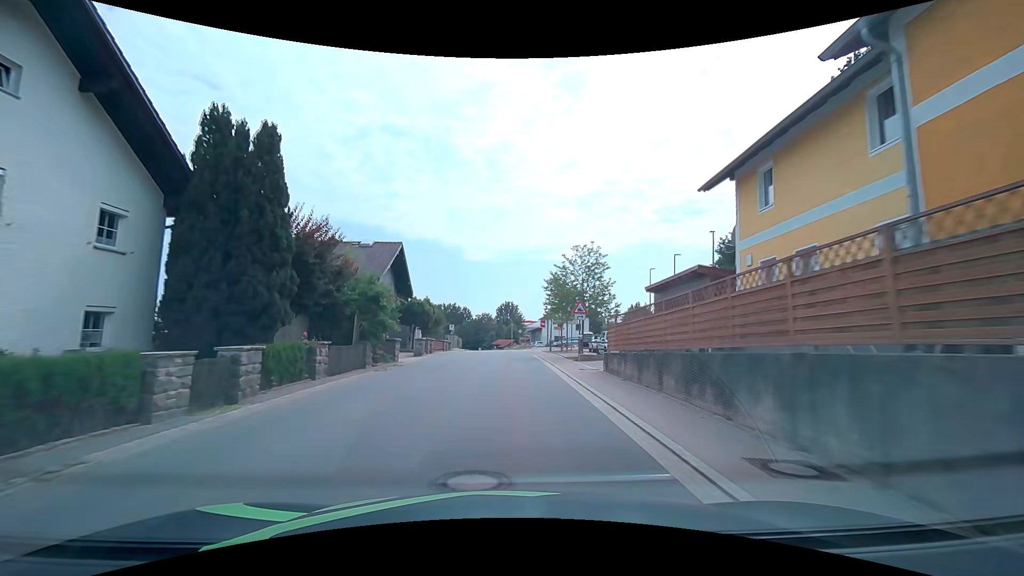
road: tertiary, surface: asphalt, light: Day
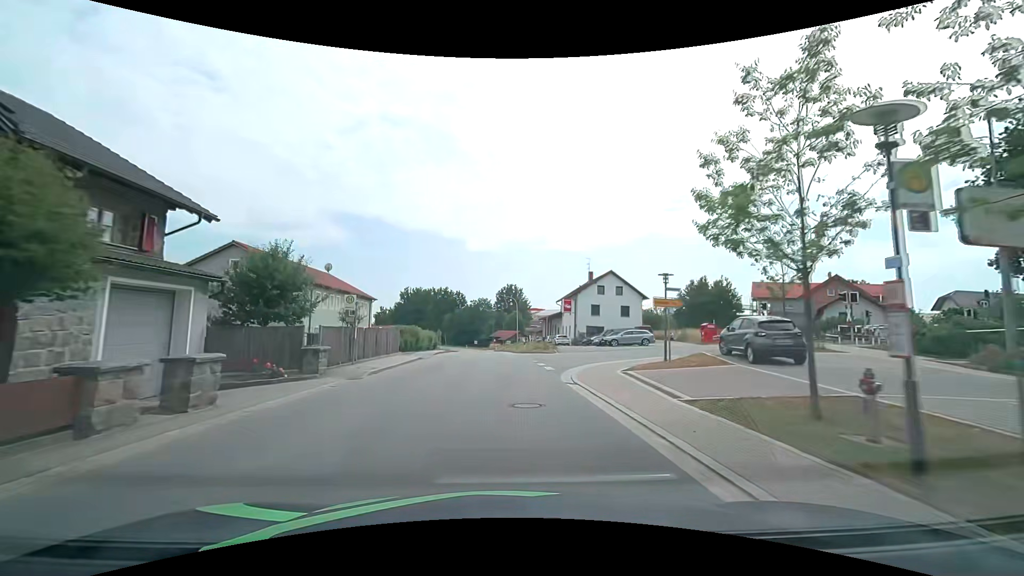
(0.0, +39.0) m; 0°
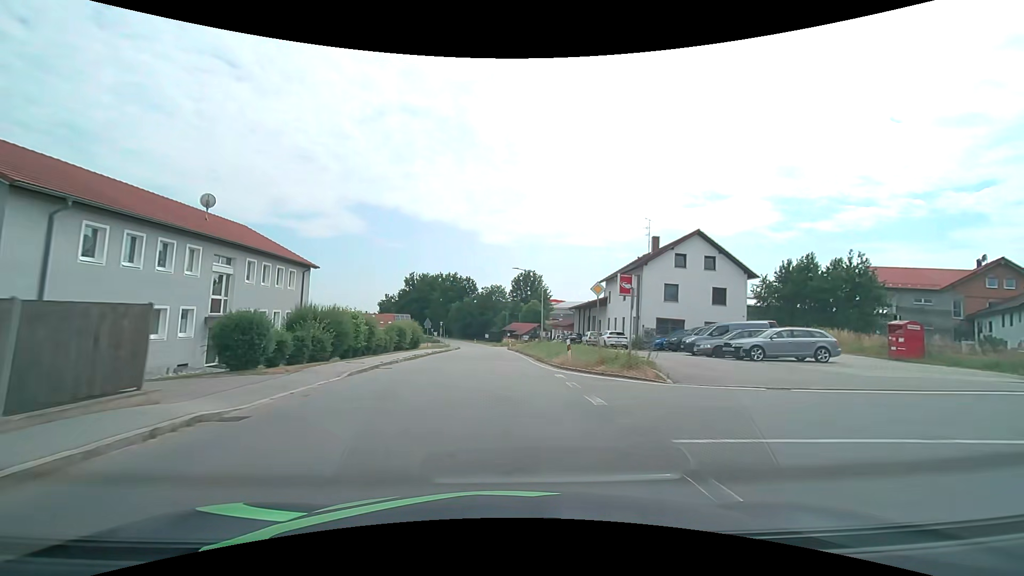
(-0.4, +23.5) m; -2°
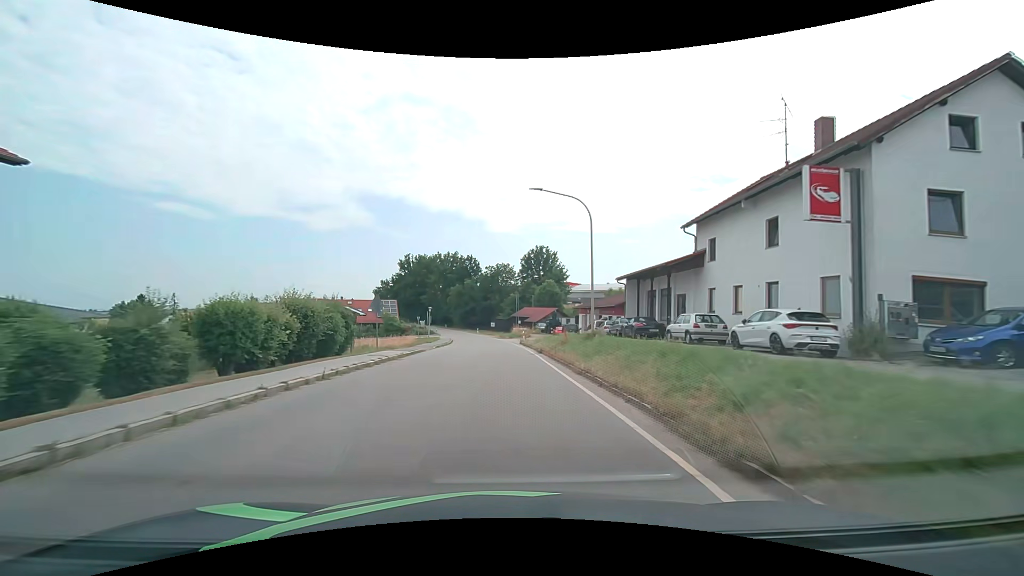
(-0.3, +23.5) m; -1°
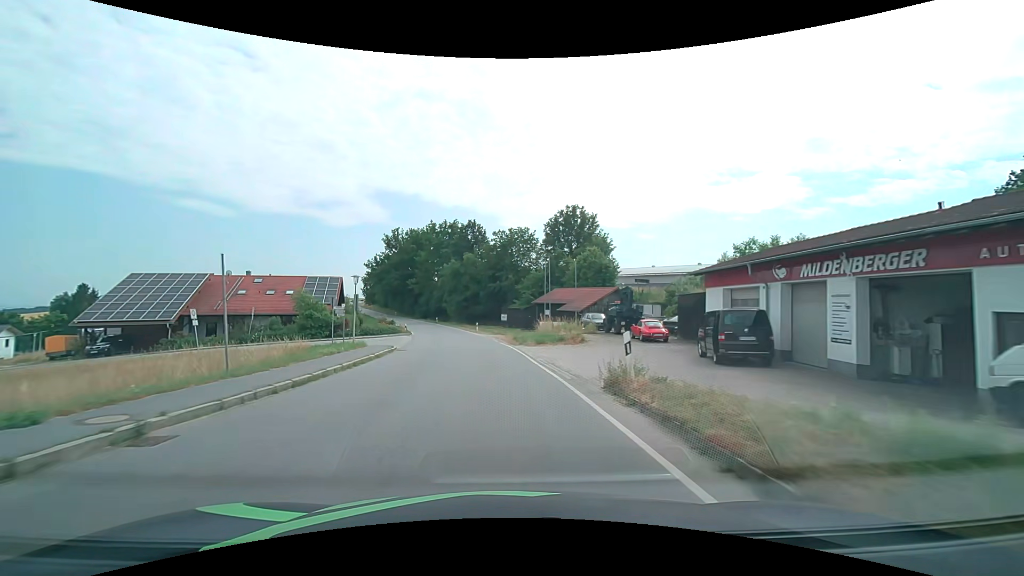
(-0.4, +39.0) m; -2°
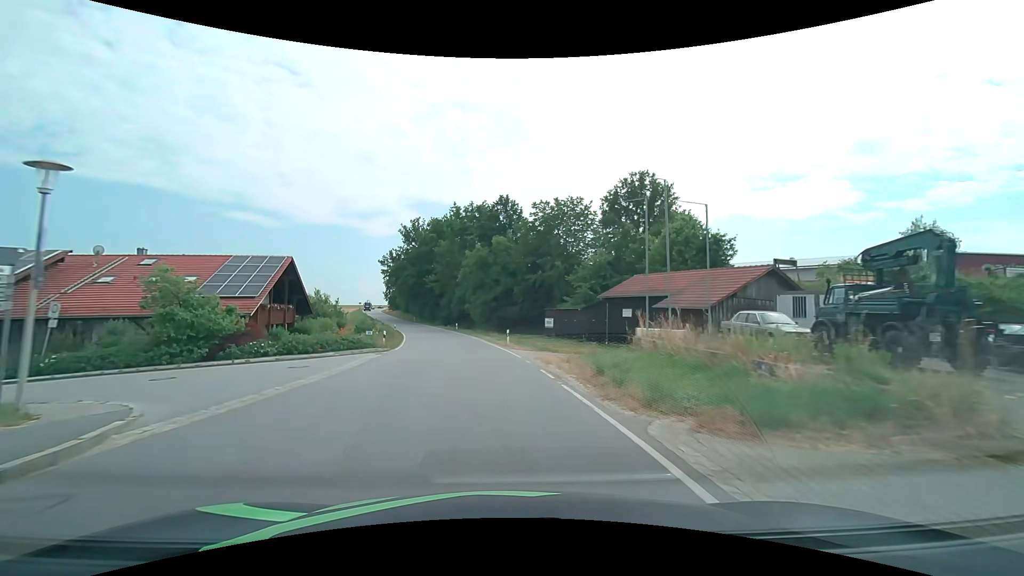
(-0.8, +23.1) m; -4°
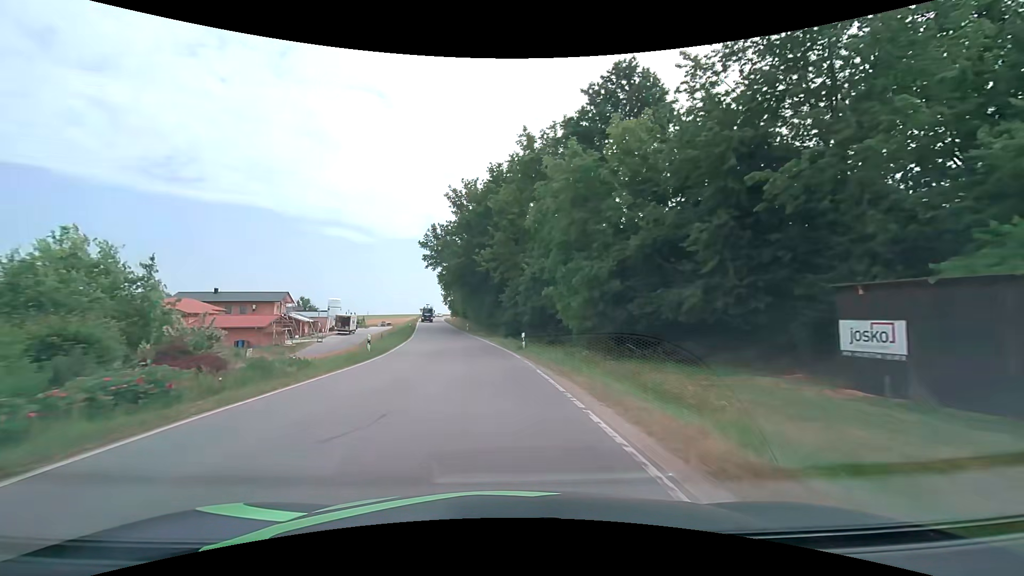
(-2.8, +37.8) m; -9°
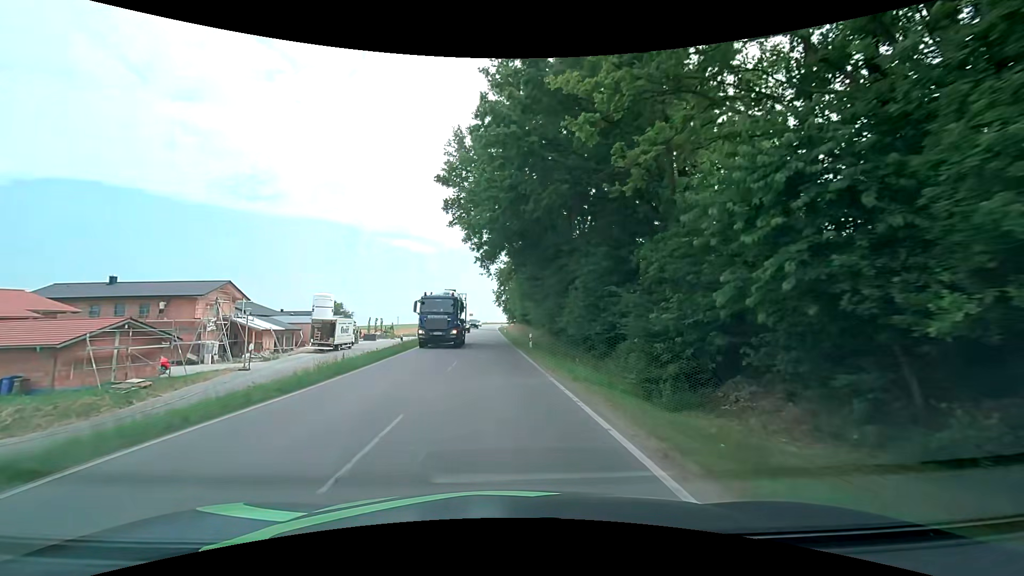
(-2.9, +37.4) m; -7°
(0, +10) (0, +20) (-1, +30) (-1, +40) (-2, +50) (-2, +60) (-2, +70) (-3, +80) (-3, +90) (-4, +100) m
